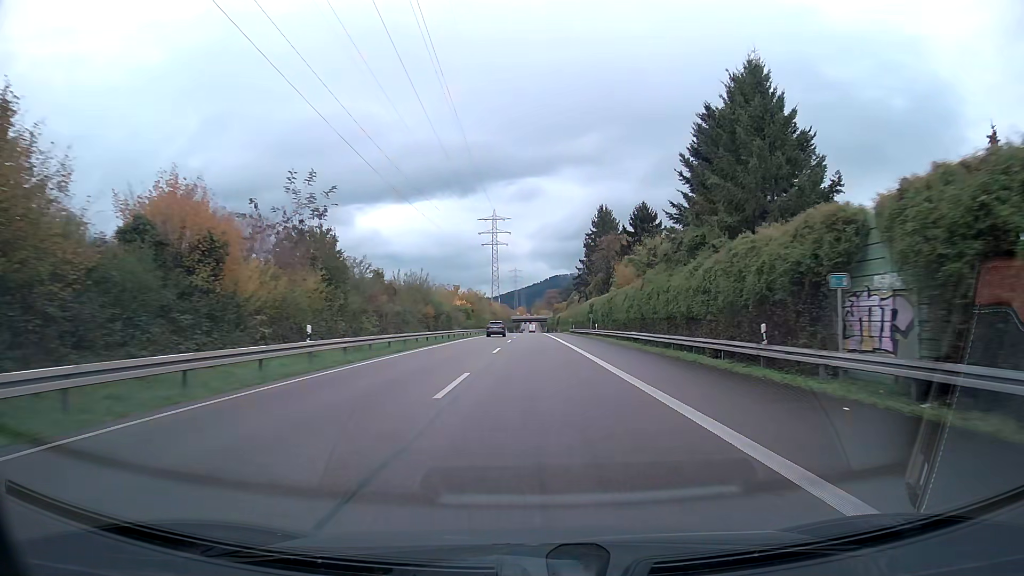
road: trunk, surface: asphalt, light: Day
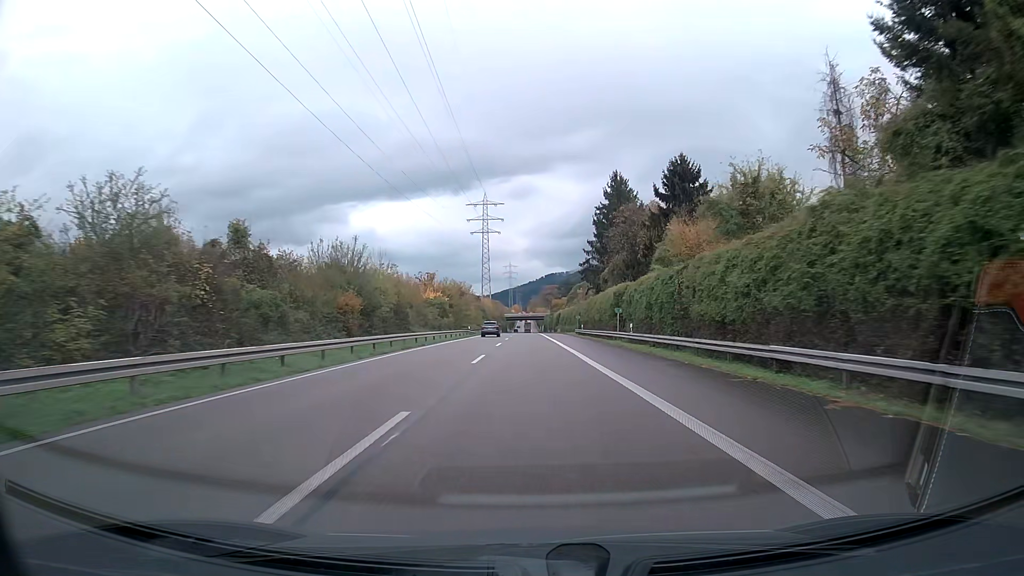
(+0.1, +25.4) m; 0°
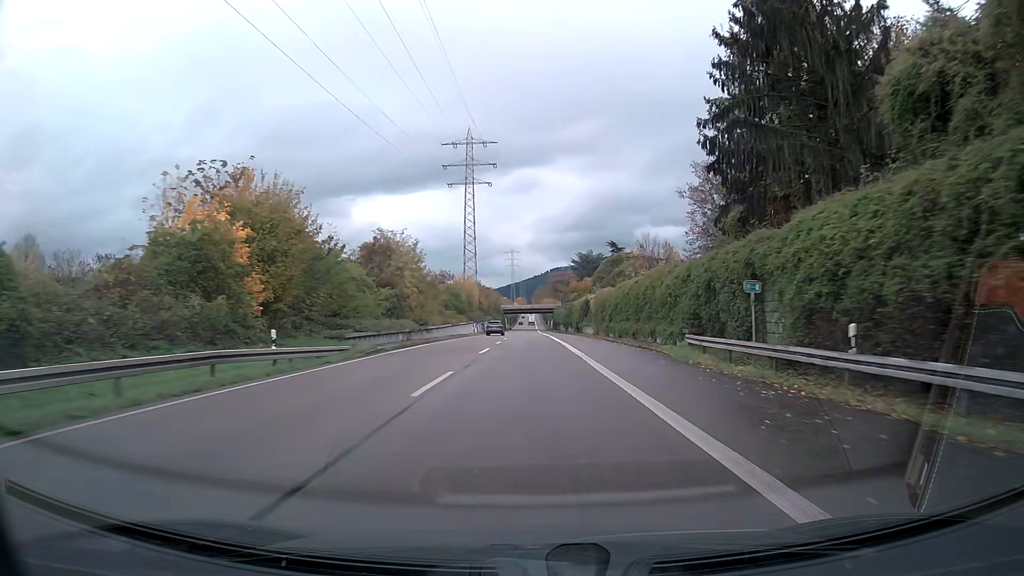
(-0.3, +63.7) m; -1°
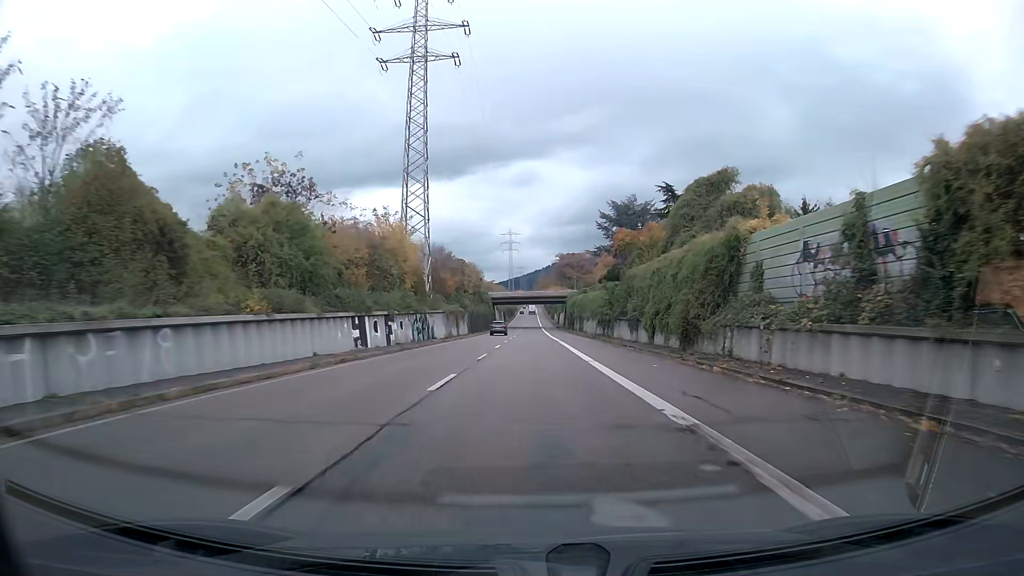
(-0.1, +63.7) m; 0°
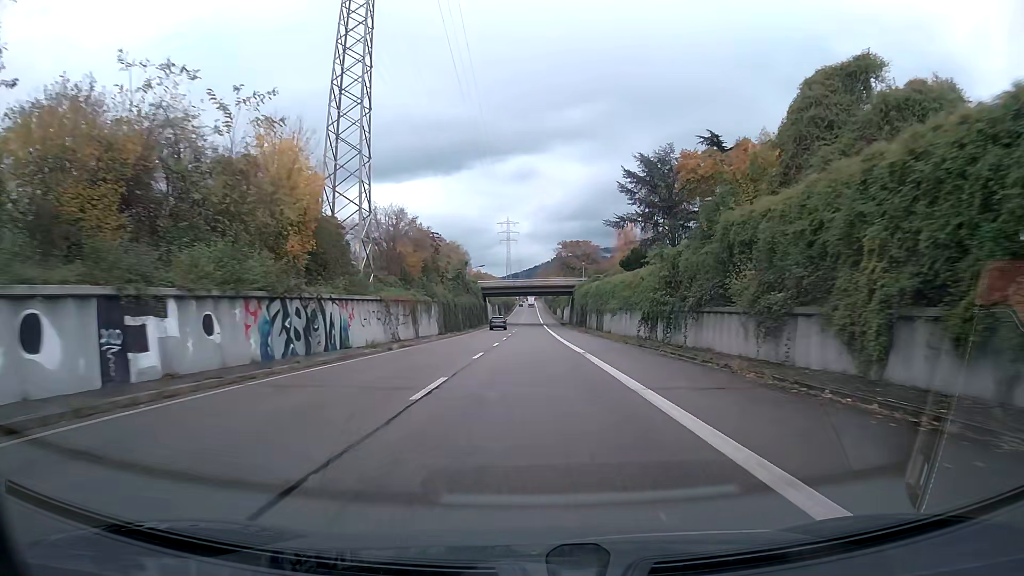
(0.0, +25.5) m; 0°
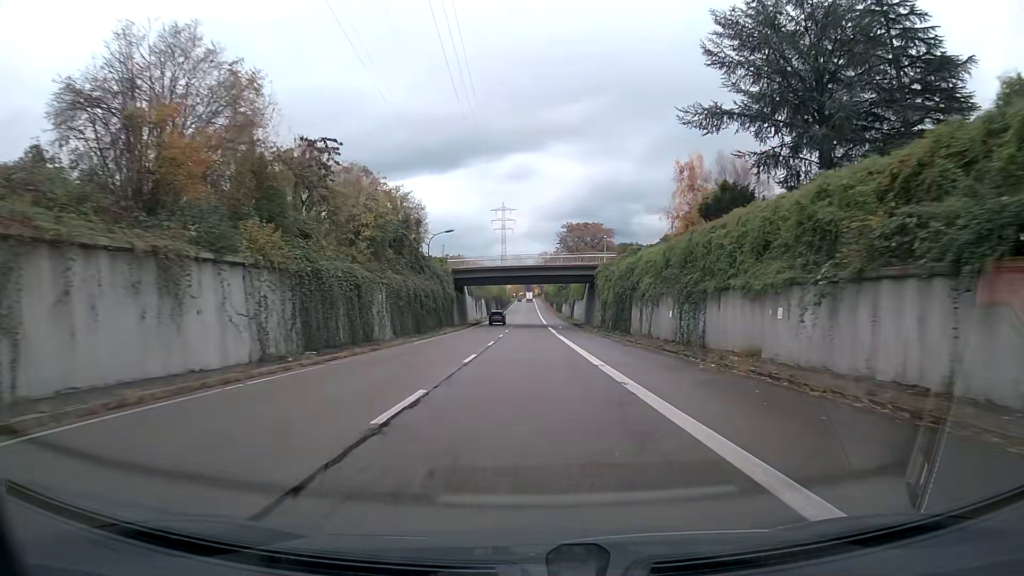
(+0.1, +38.2) m; 0°
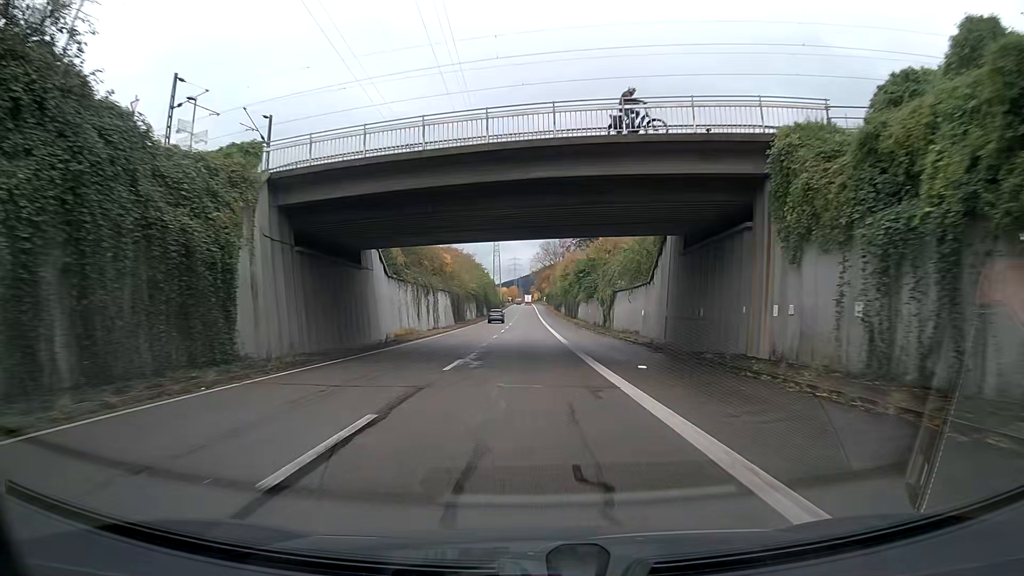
(0.0, +50.8) m; 0°
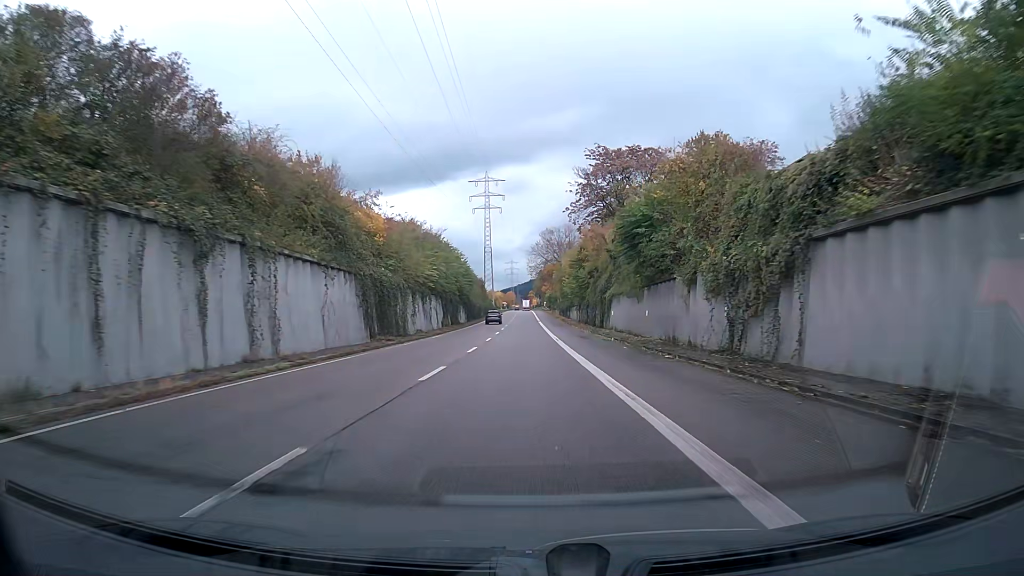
(+0.2, +37.9) m; 0°
